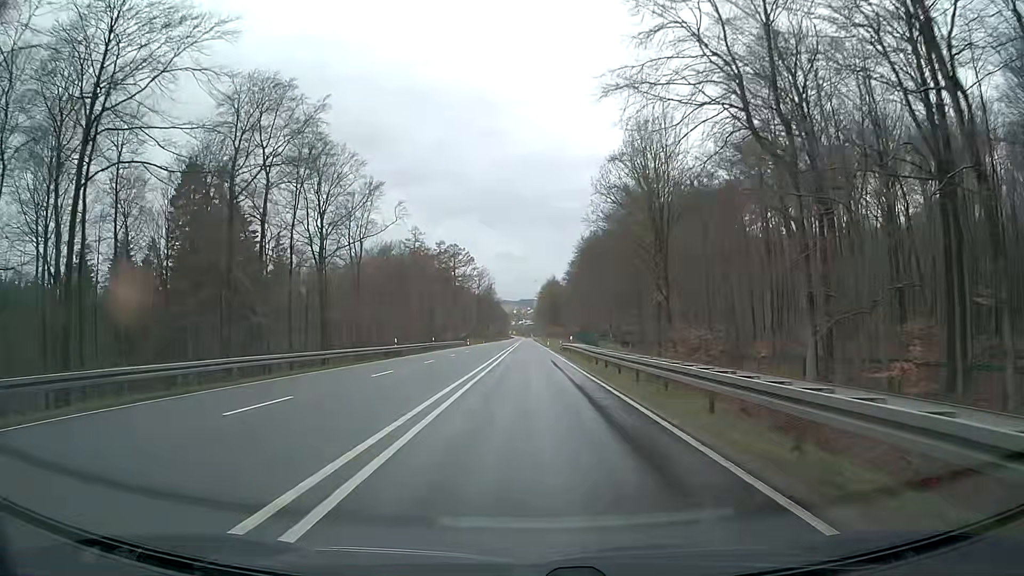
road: primary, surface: asphalt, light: Day
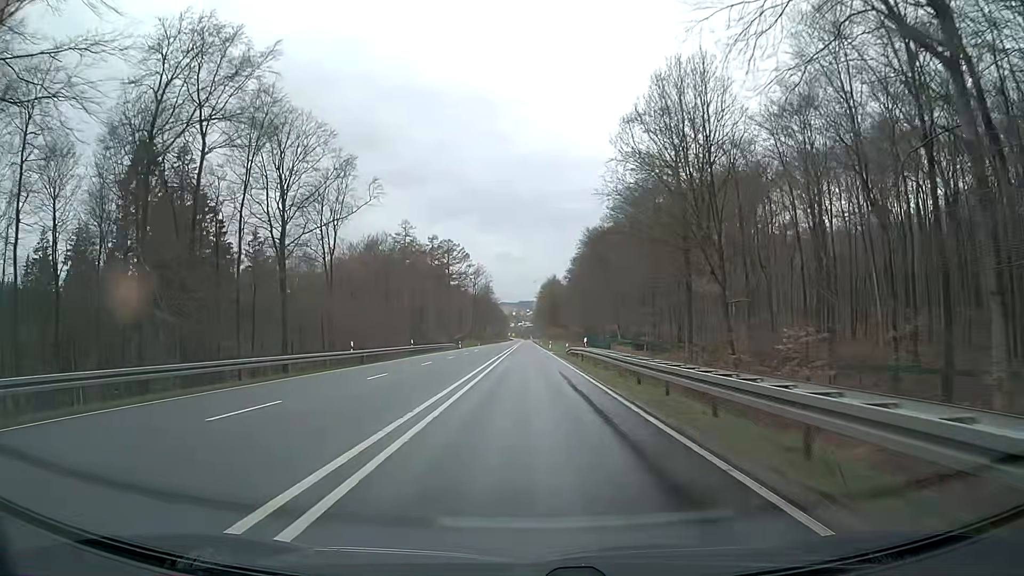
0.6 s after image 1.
(0.0, +12.5) m; 0°
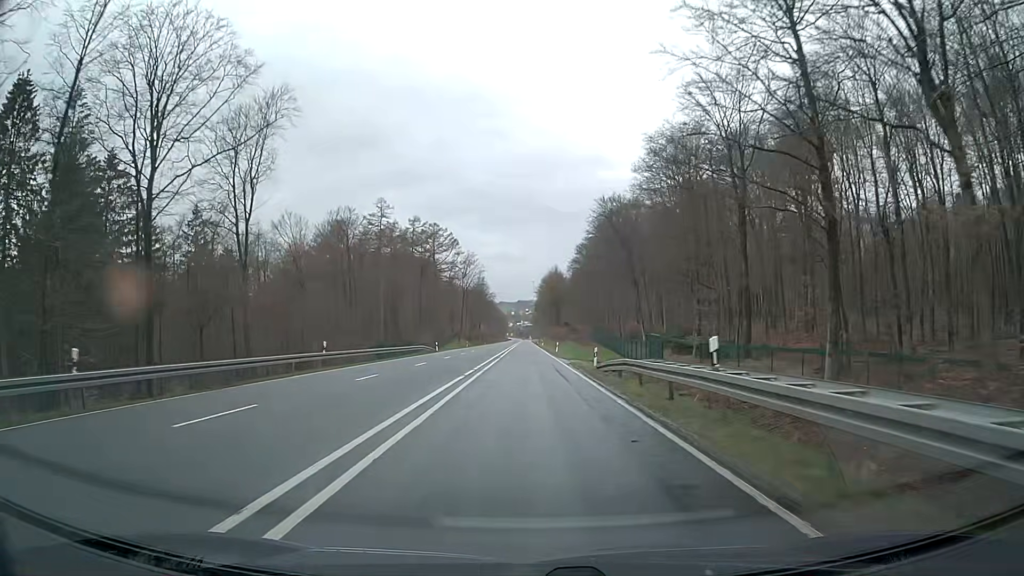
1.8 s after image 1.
(+0.1, +25.0) m; 0°
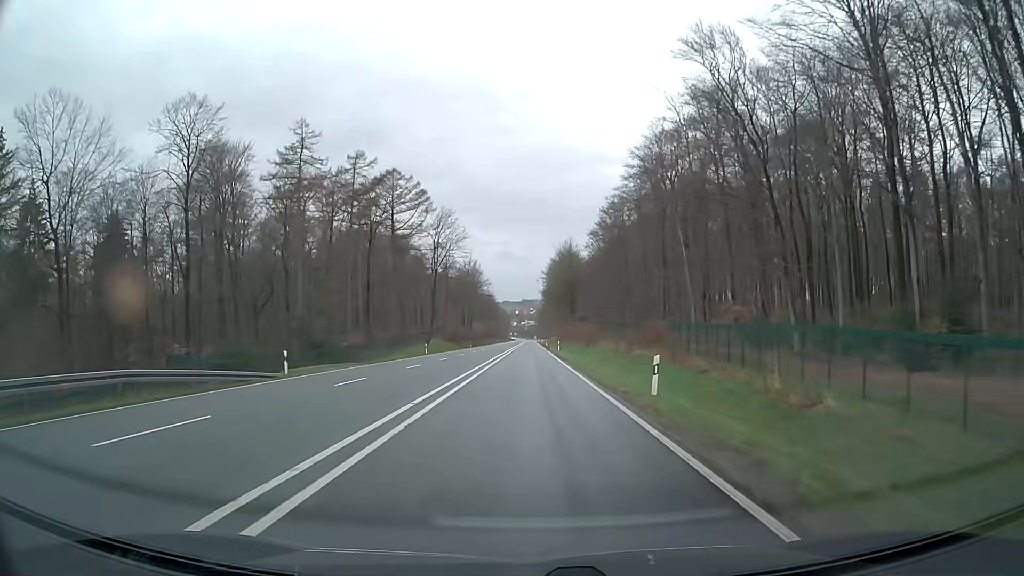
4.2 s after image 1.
(+0.2, +49.9) m; 0°
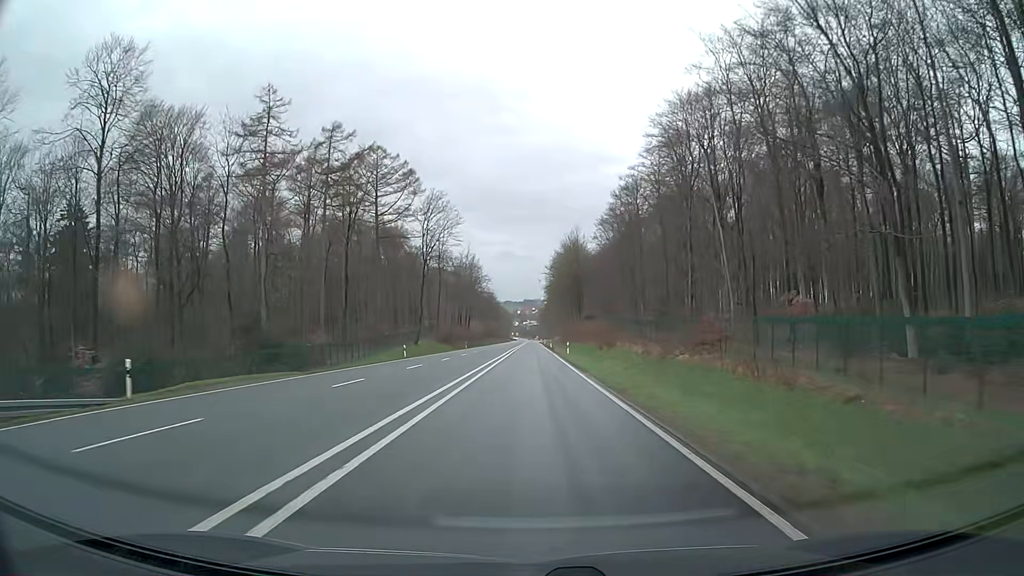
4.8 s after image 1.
(-0.1, +12.5) m; 0°
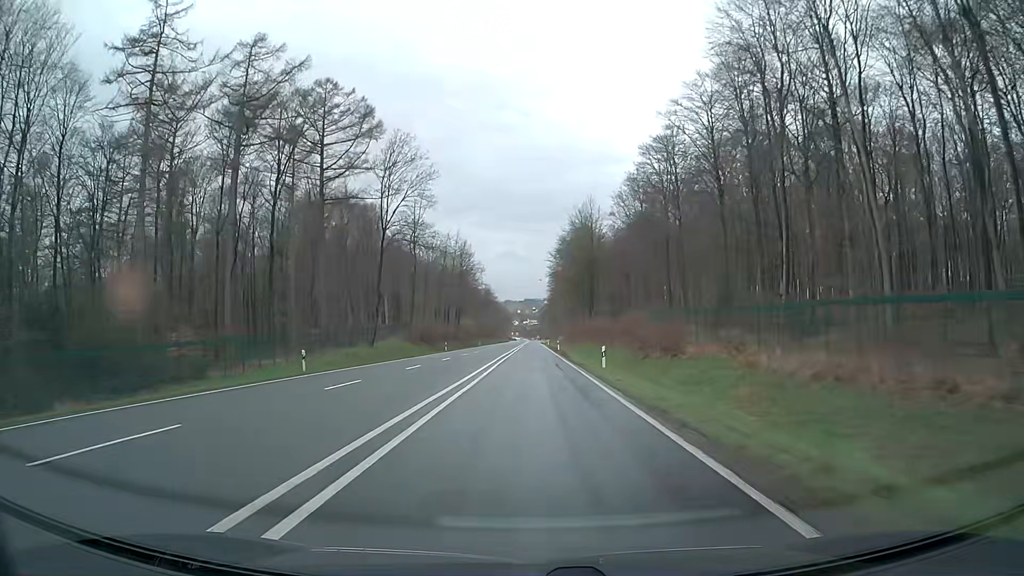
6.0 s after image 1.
(0.0, +25.0) m; 0°
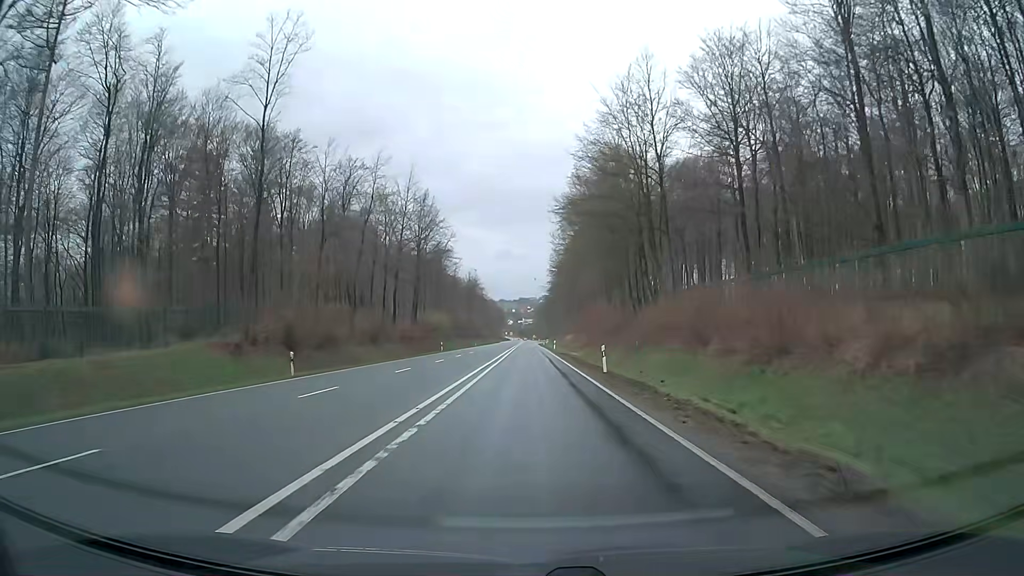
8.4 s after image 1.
(+0.1, +50.0) m; 0°
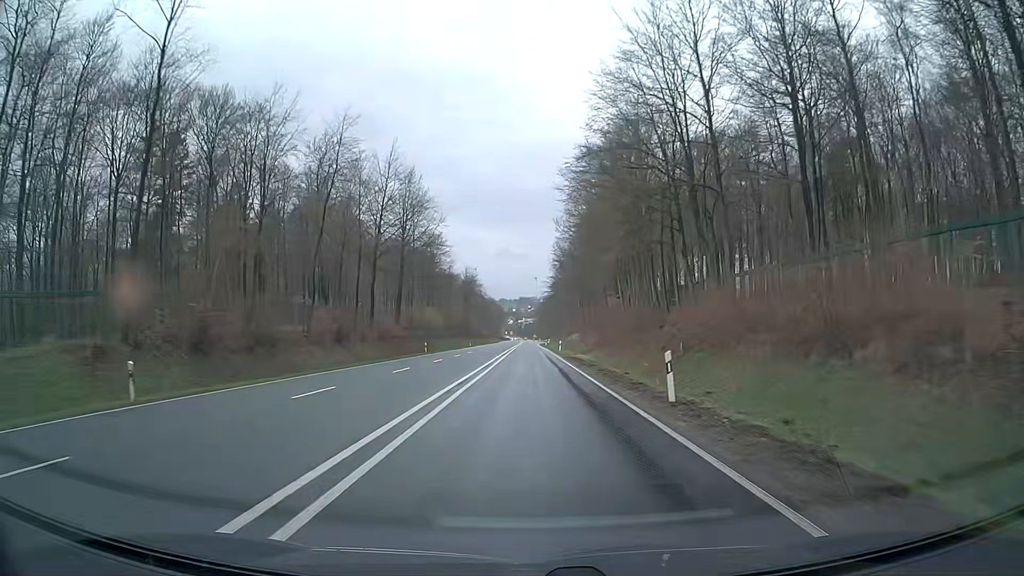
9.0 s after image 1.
(0.0, +12.5) m; 0°
(0, +10) (0, +20) (0, +30) (0, +40) (0, +50) (0, +60) (0, +70) (0, +80) (0, +90) (0, +100) m
